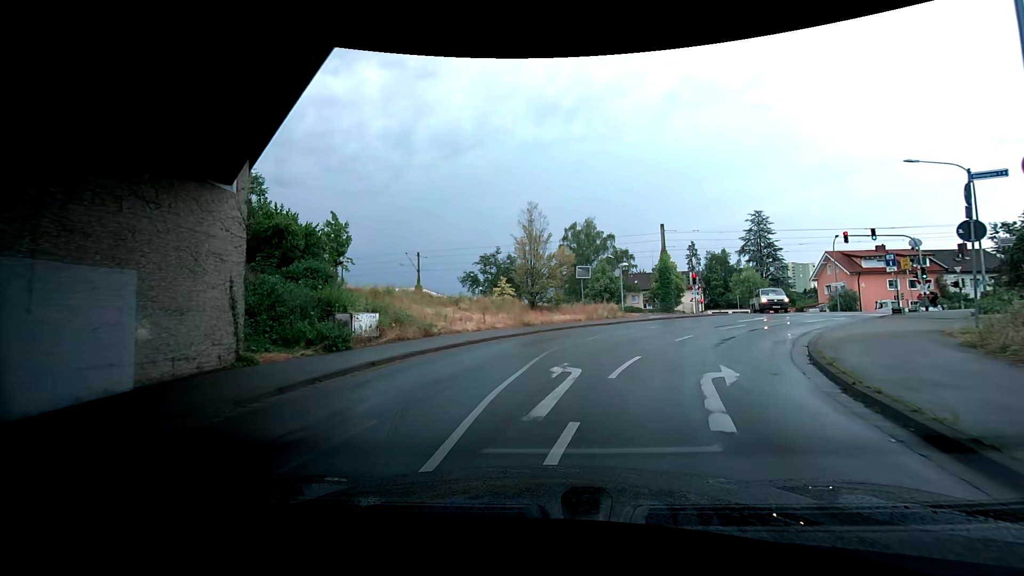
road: tertiary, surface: asphalt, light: Day
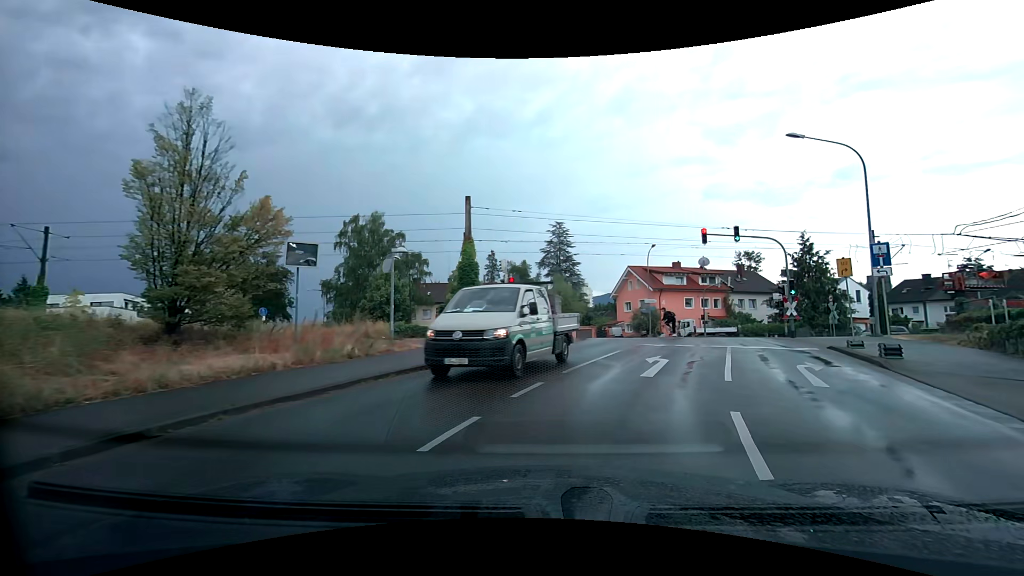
(+4.0, +16.0) m; +21°
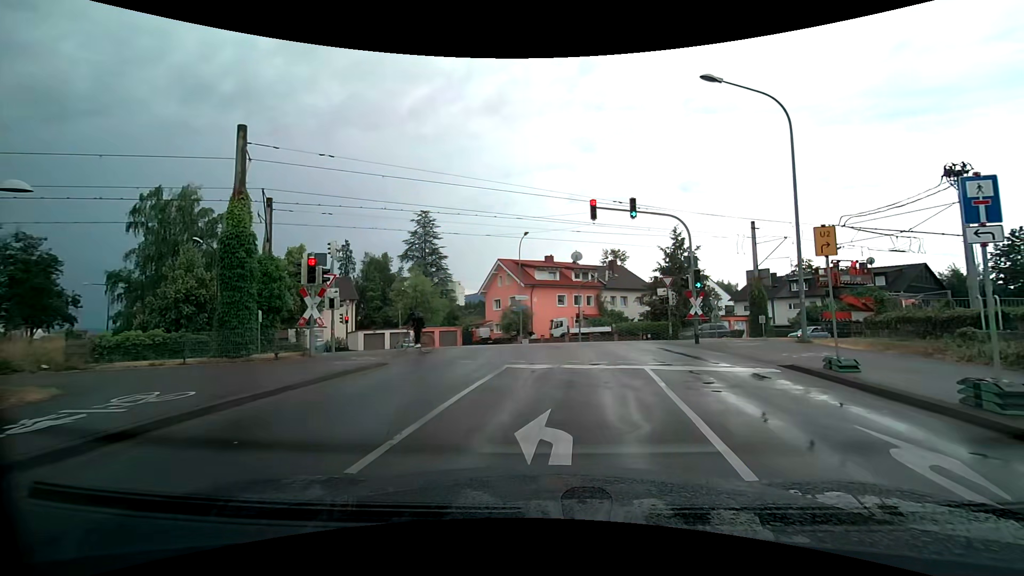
(+1.0, +8.3) m; +15°
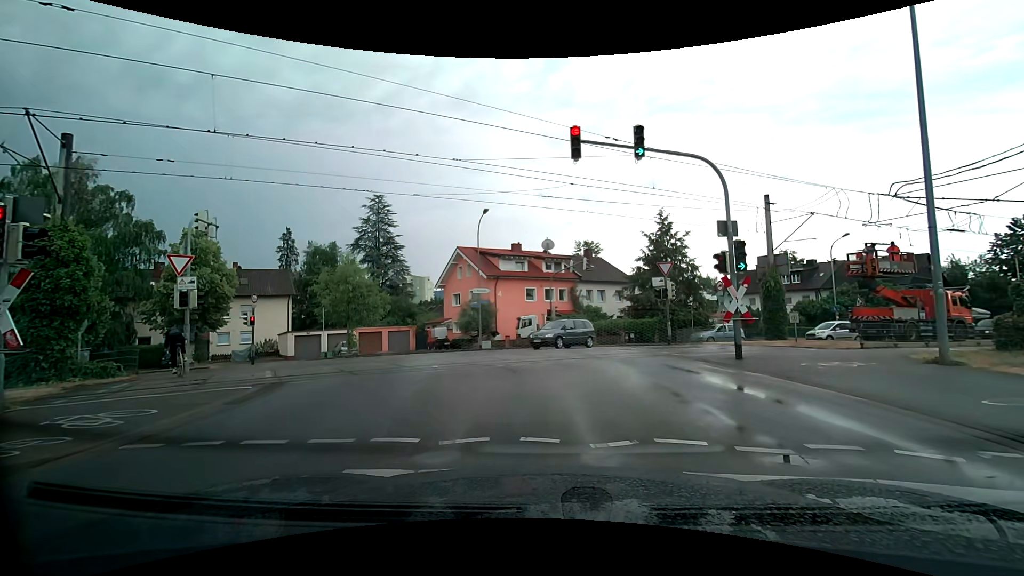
(+0.5, +7.7) m; +6°
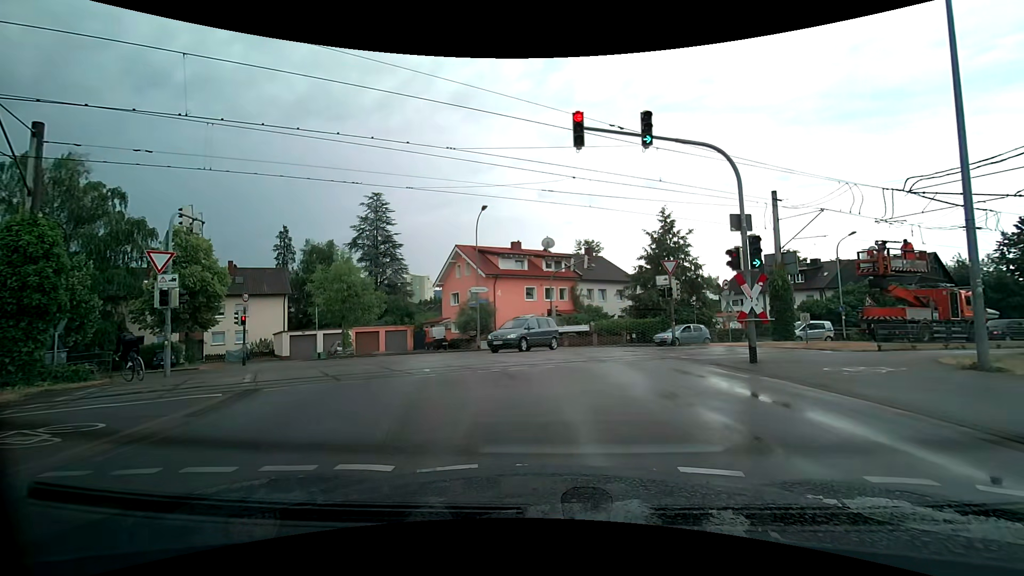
(0.0, +0.8) m; -2°
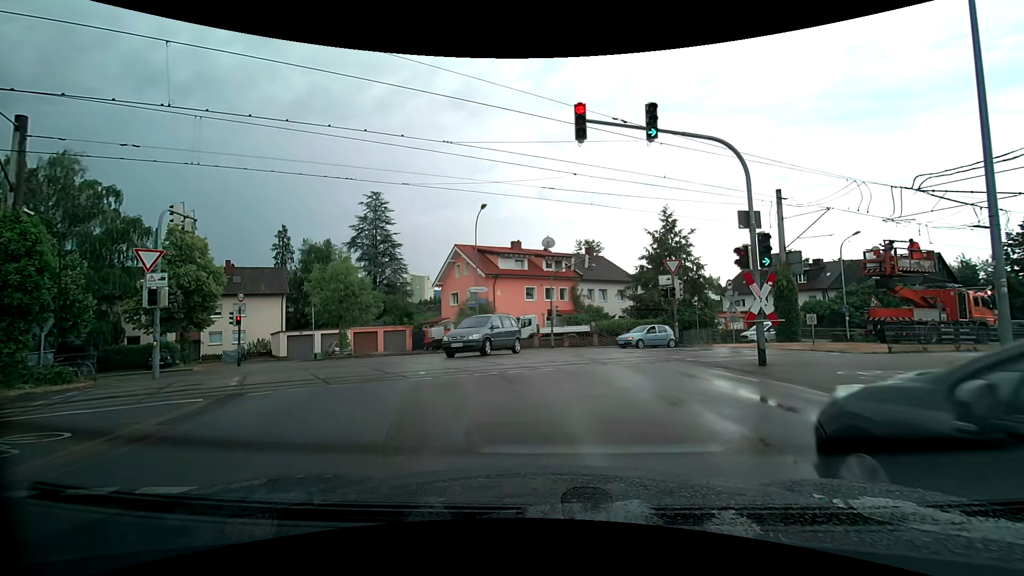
(0.0, +0.4) m; 0°
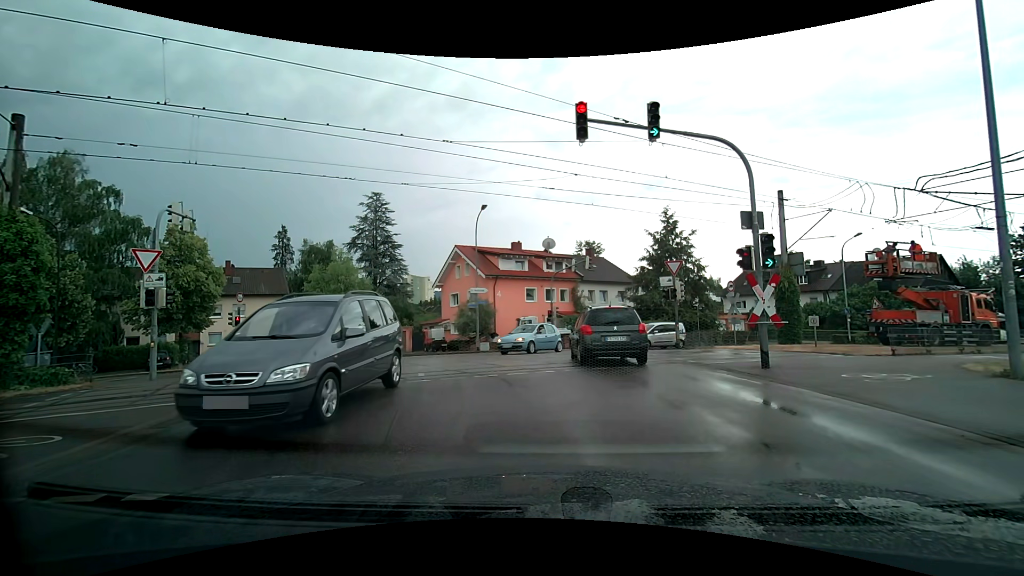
(0.0, +0.2) m; 0°
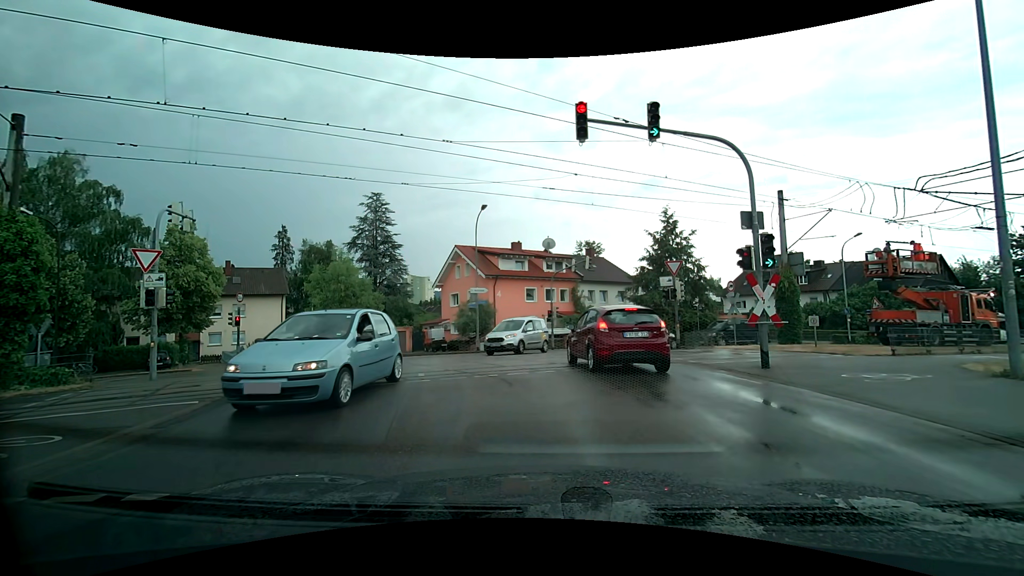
(0.0, 0.0) m; 0°
(0, +10) (-3, +20) (-10, +27) (-20, +28) (-30, +28) (-39, +30) (-48, +35) (-55, +42) (-62, +49) (-68, +57) m
